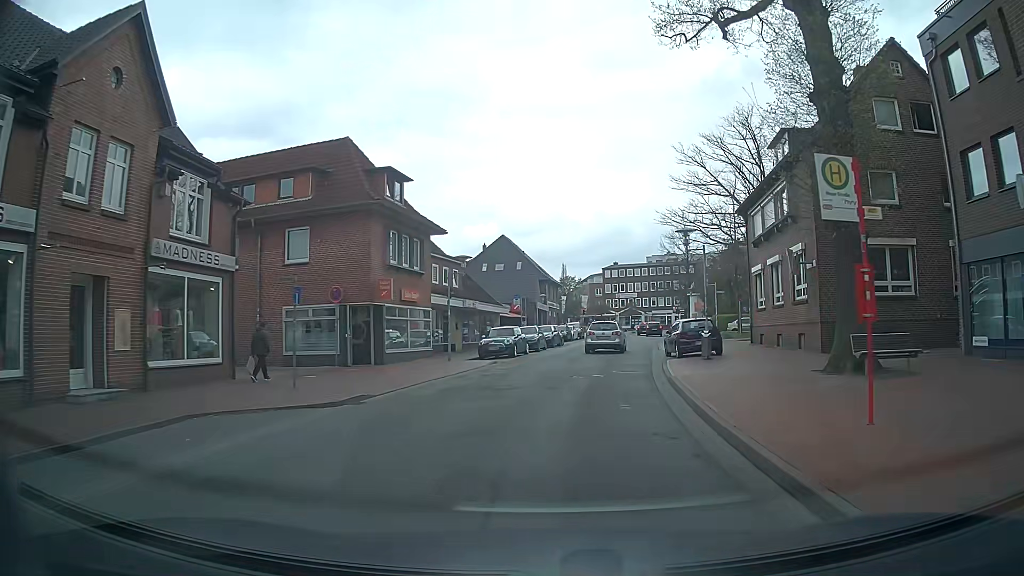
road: unclassified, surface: asphalt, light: Day
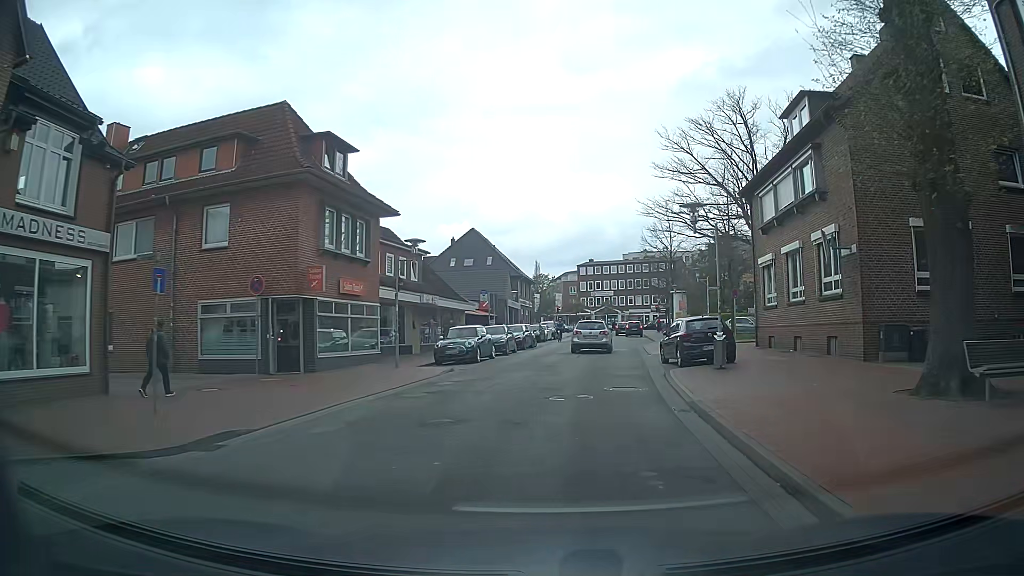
(0.0, +5.1) m; +1°
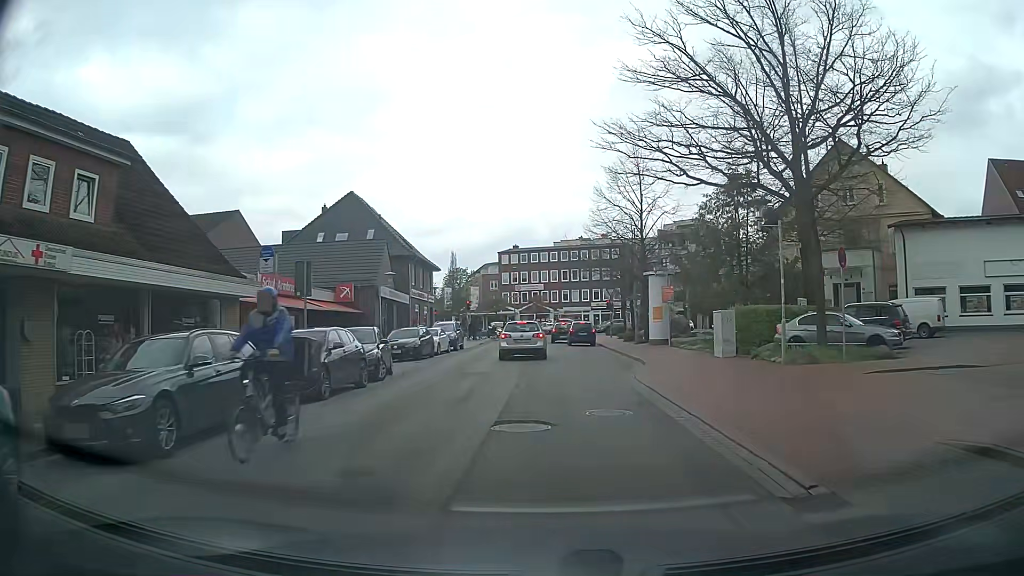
(+1.9, +23.9) m; +7°
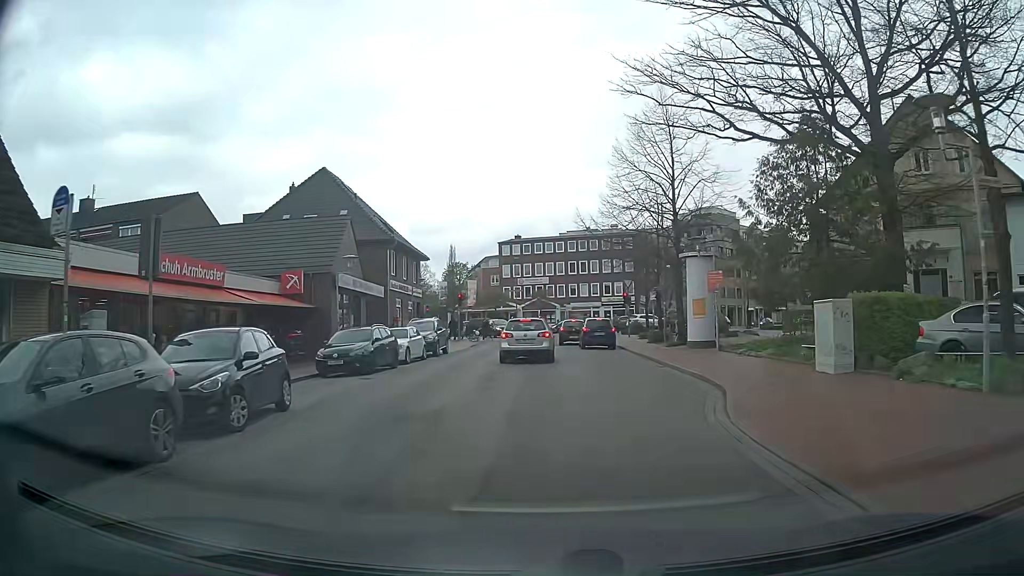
(0.0, +9.0) m; 0°
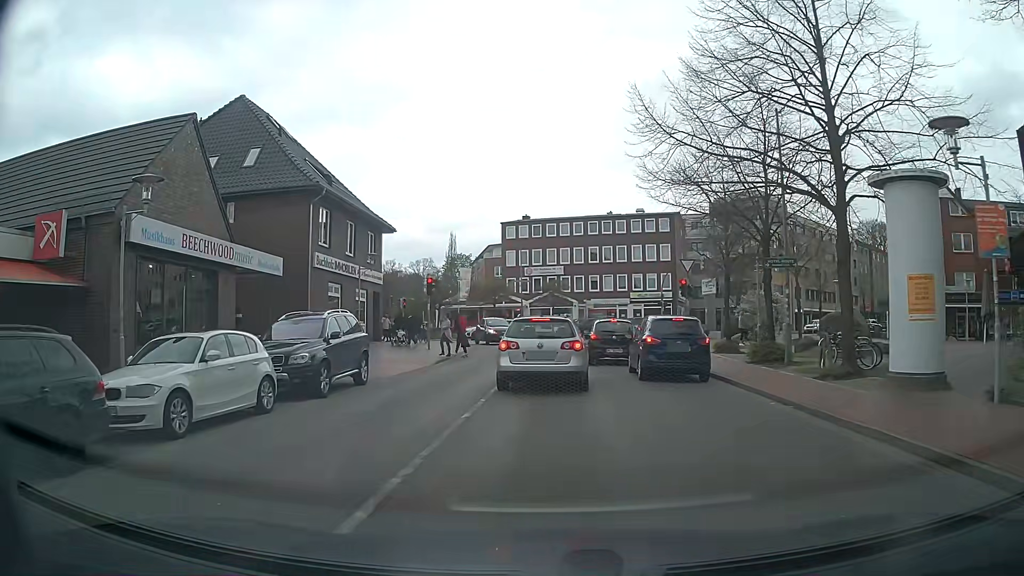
(-0.2, +16.8) m; -1°
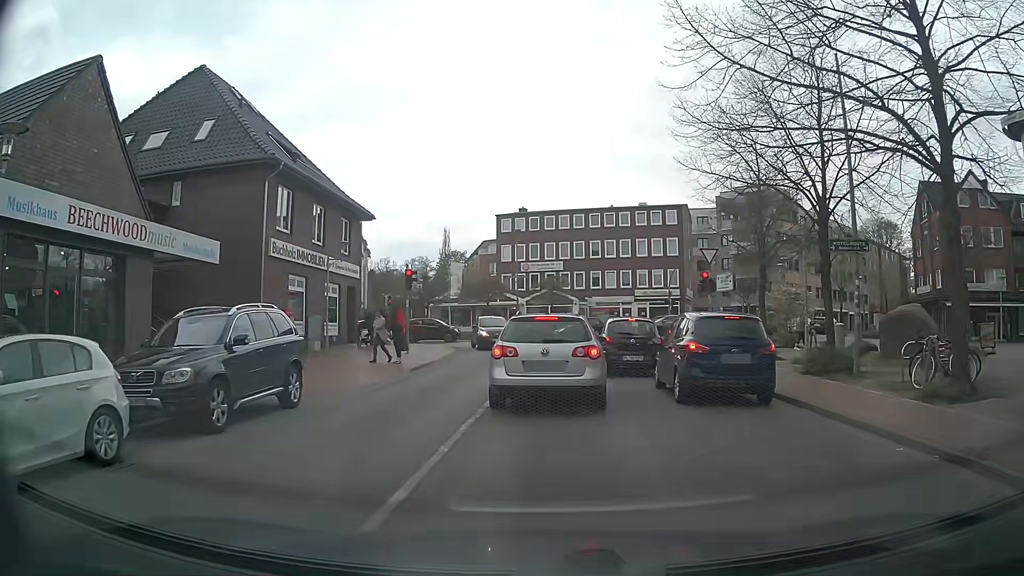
(-0.1, +4.5) m; 0°
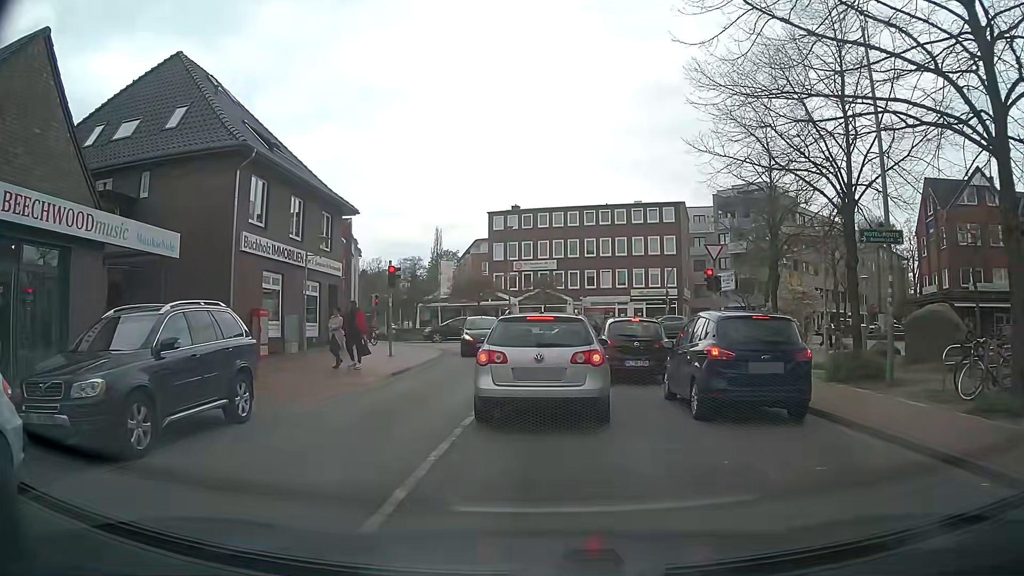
(0.0, +1.8) m; 0°
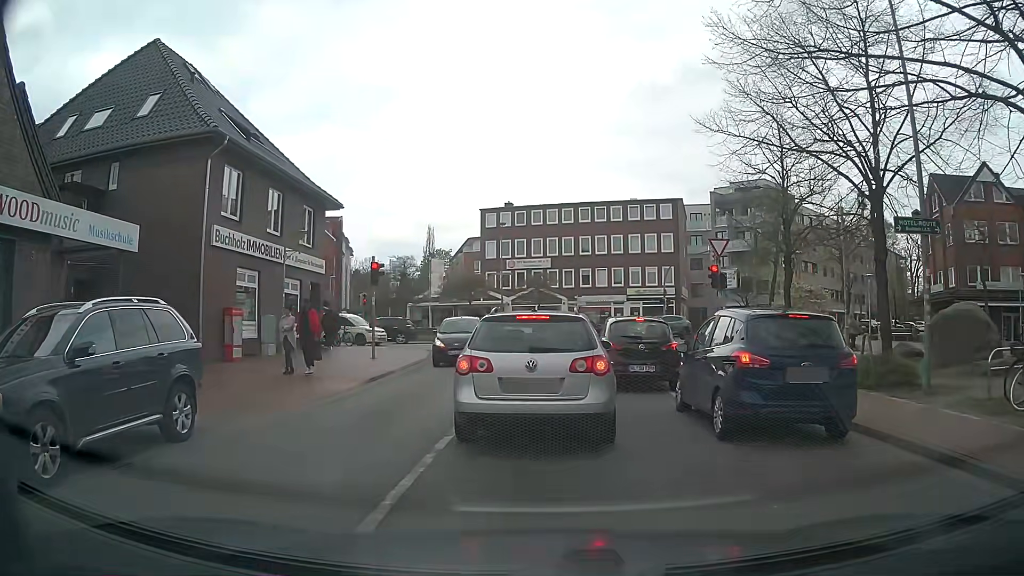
(0.0, +1.6) m; -1°
